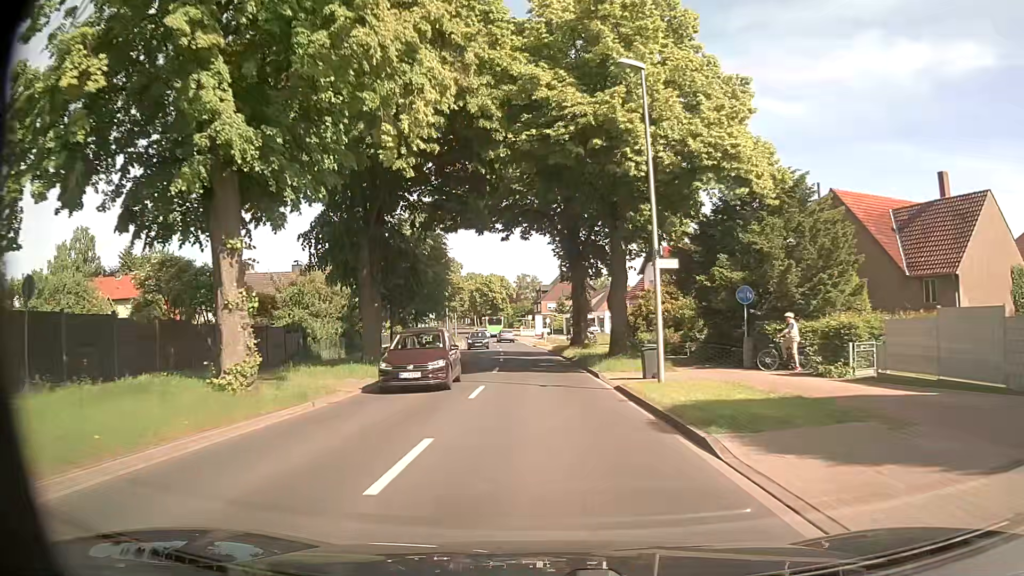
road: secondary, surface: asphalt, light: Day
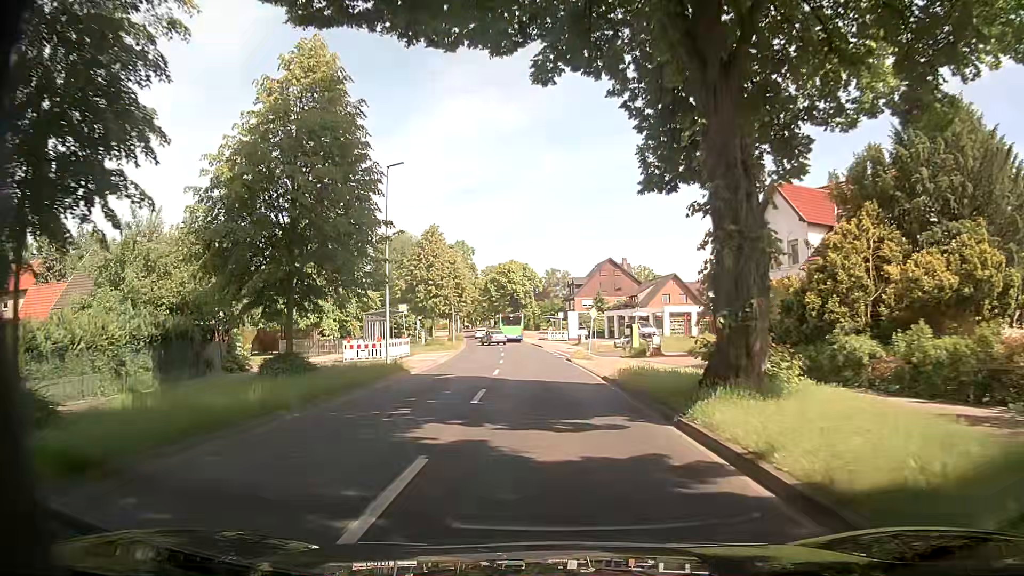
(-0.7, +28.2) m; -4°
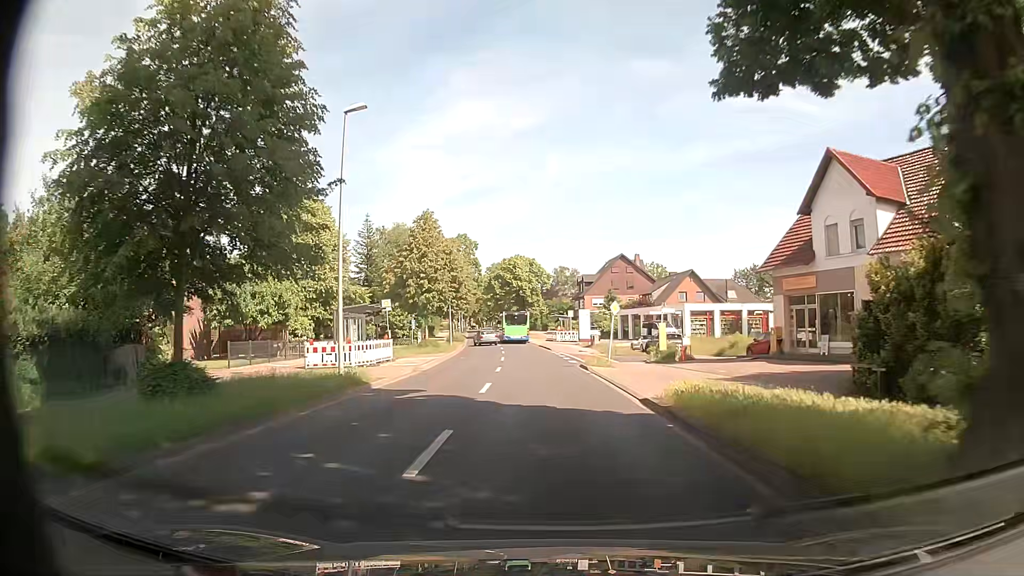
(0.0, +6.9) m; 0°
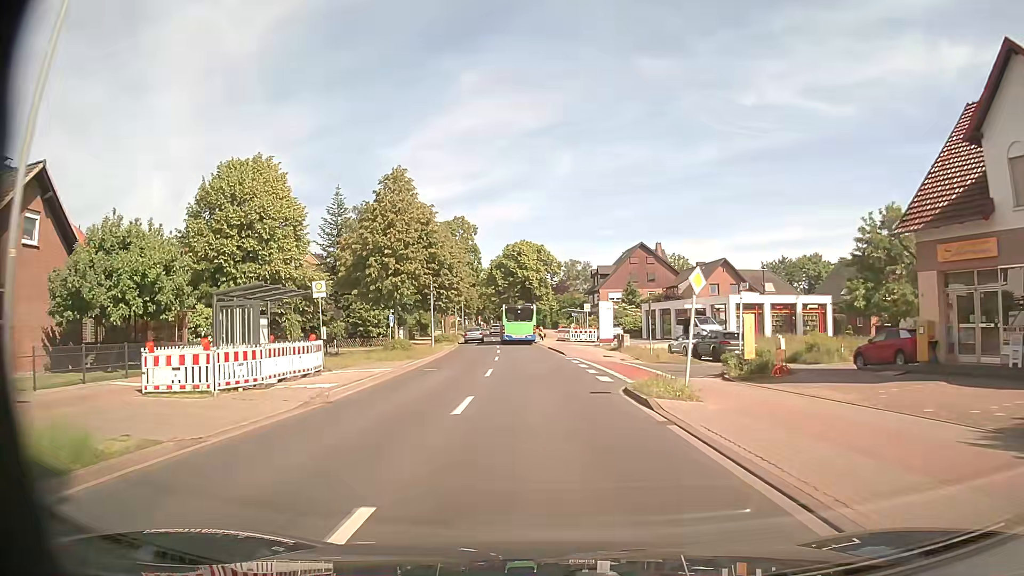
(-0.1, +13.3) m; -1°
(0, +10) (0, +20) (-1, +30) (-1, +40) (-2, +50) (-3, +60) (-4, +70) (-5, +80) (-6, +90) (-7, +100) m
